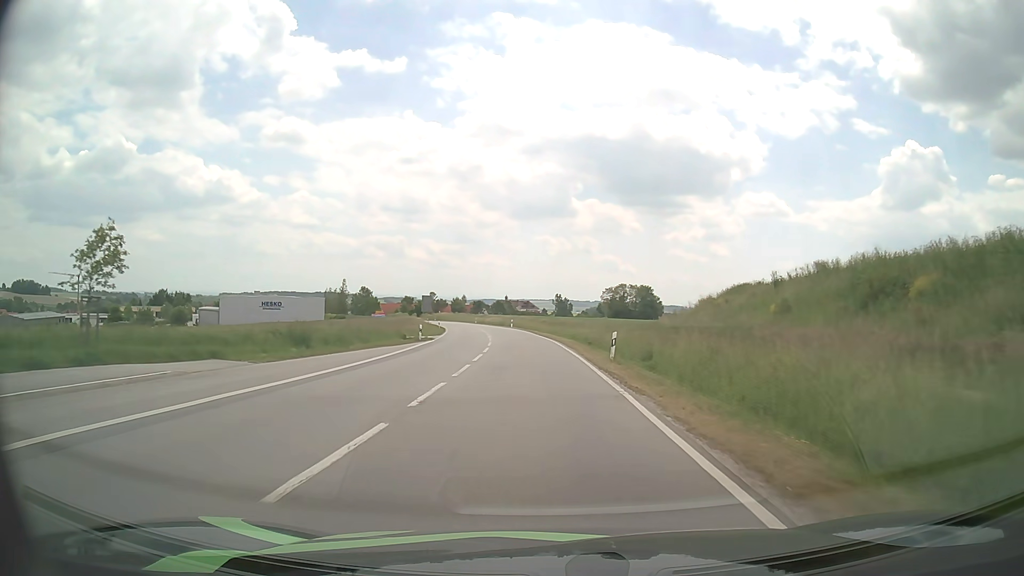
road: secondary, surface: asphalt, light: Day
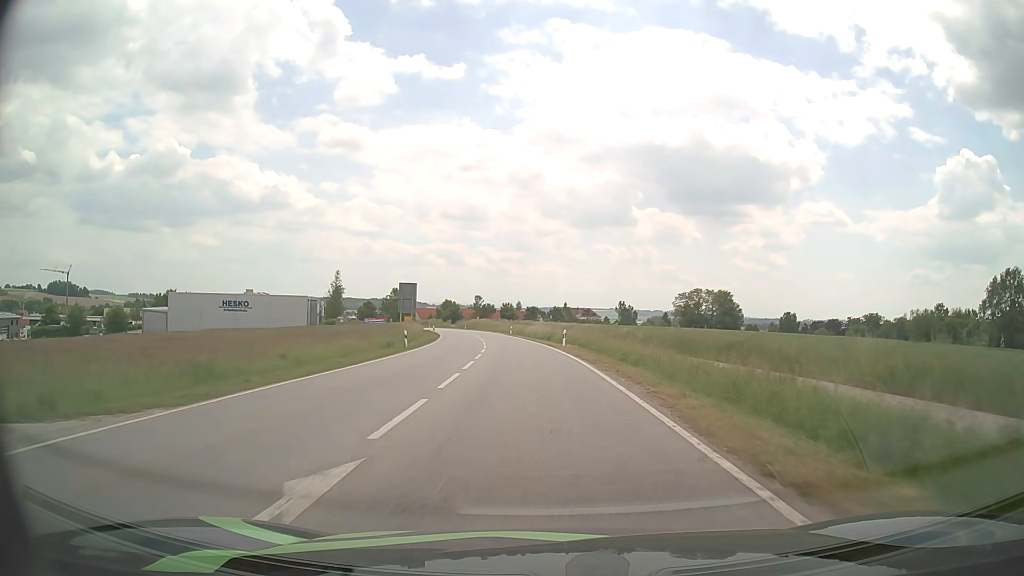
(-1.9, +45.7) m; -5°
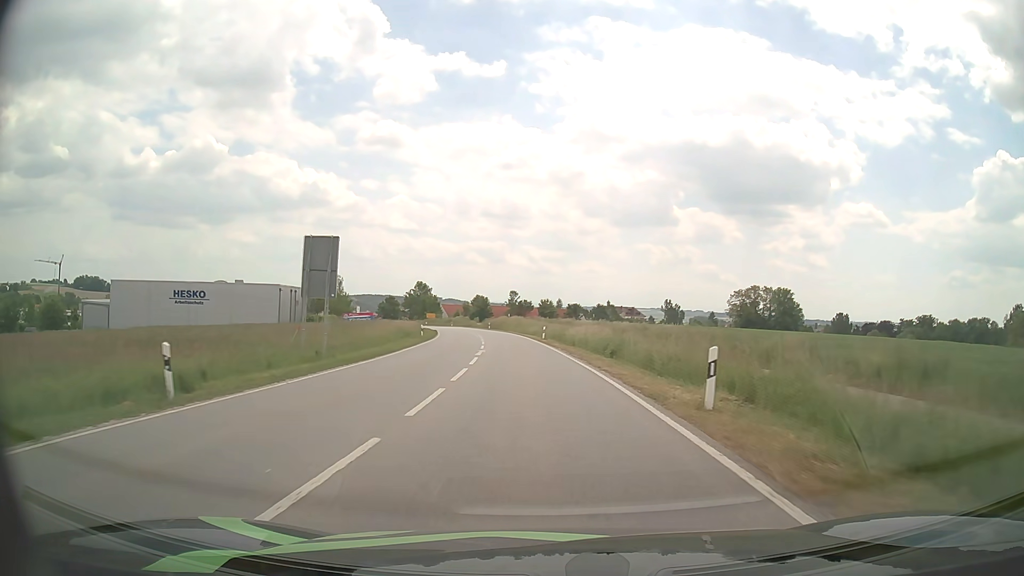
(-0.8, +28.2) m; -3°
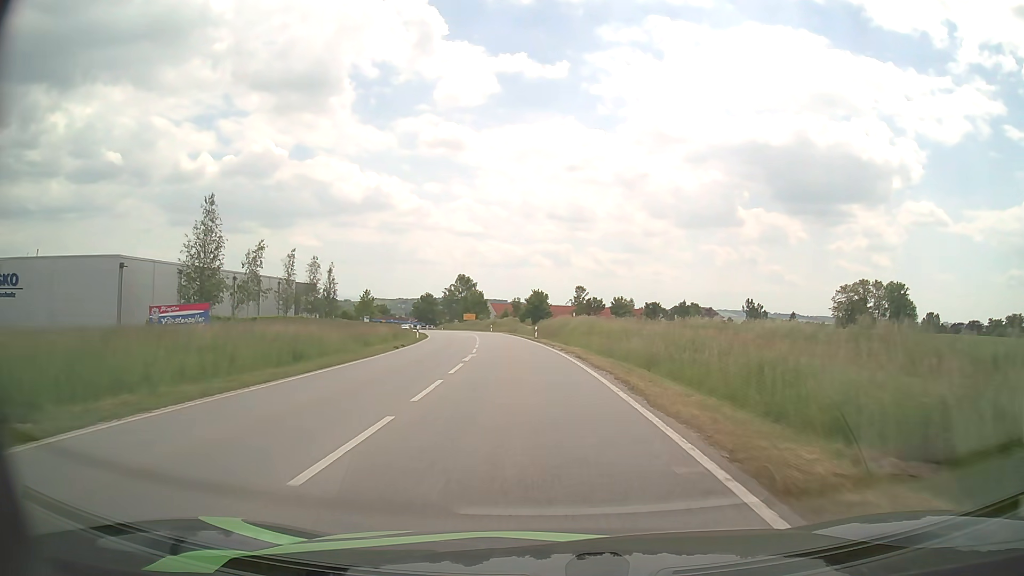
(-2.2, +46.3) m; -6°
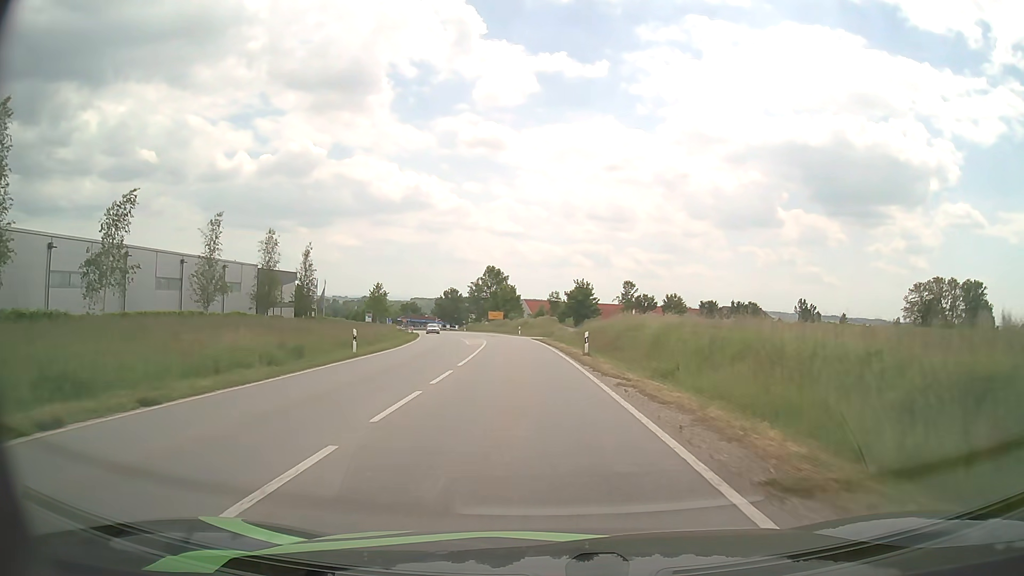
(-0.8, +26.4) m; -3°
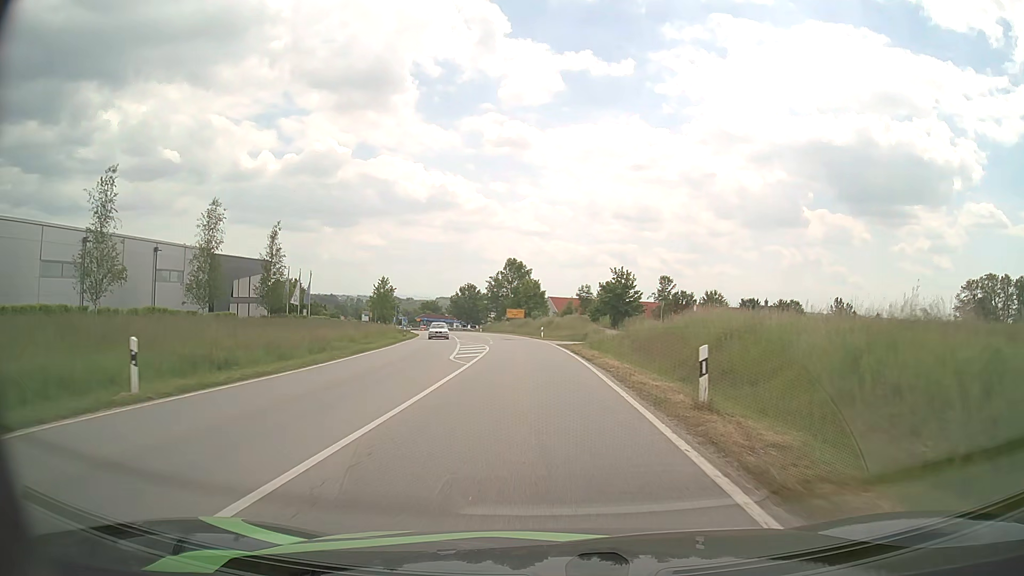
(-0.3, +17.0) m; -2°
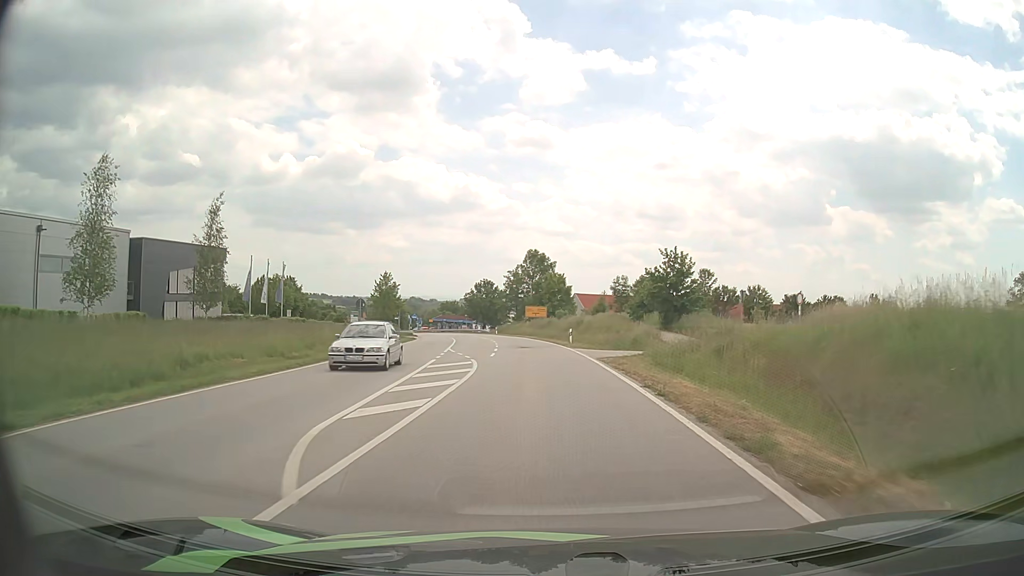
(-0.3, +16.6) m; -2°
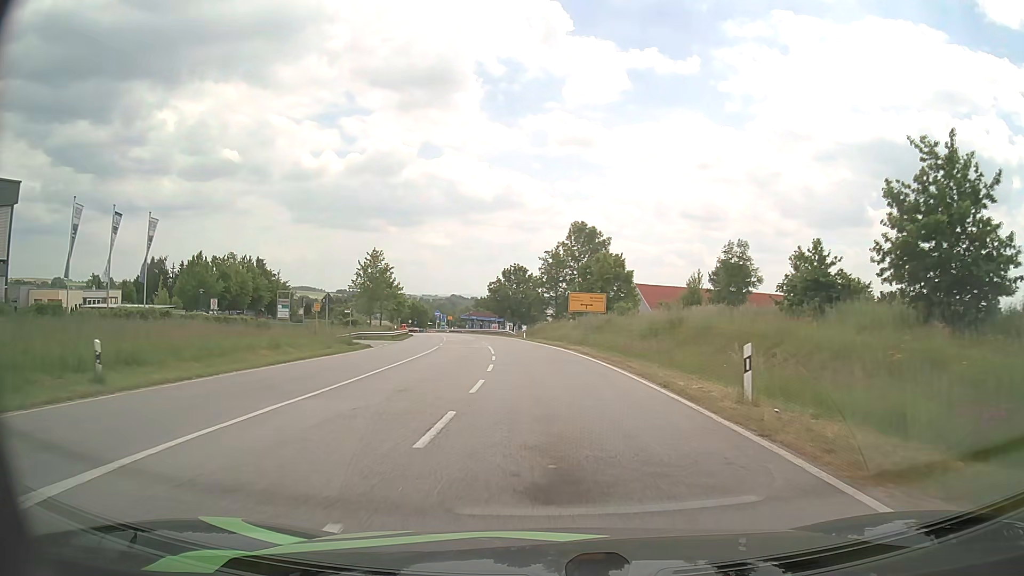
(-1.0, +32.2) m; -4°
(0, +10) (0, +20) (-1, +30) (-2, +40) (-3, +50) (-4, +60) (-5, +70) (-7, +80) (-9, +89) (-12, +99) m
